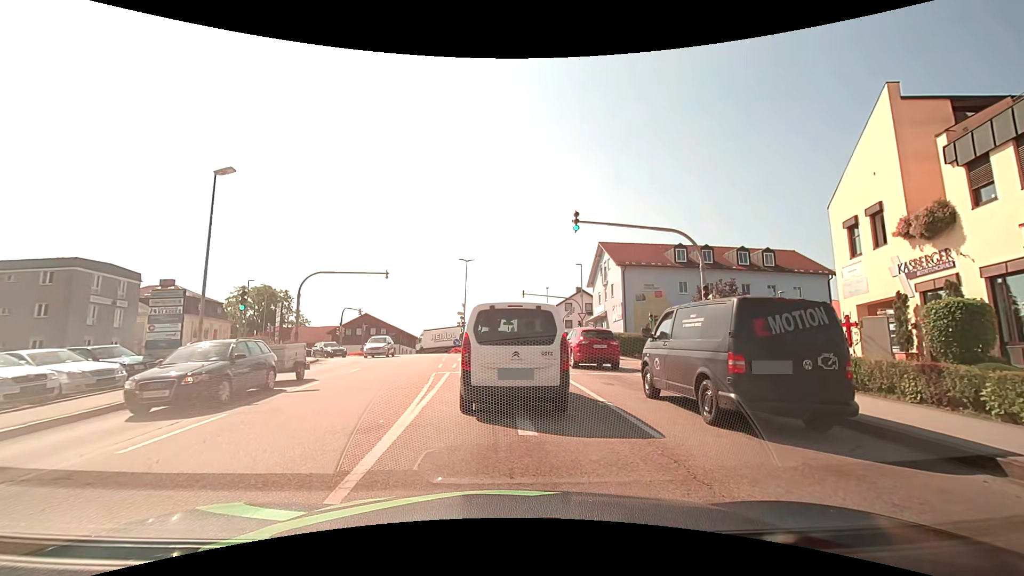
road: tertiary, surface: asphalt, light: Day
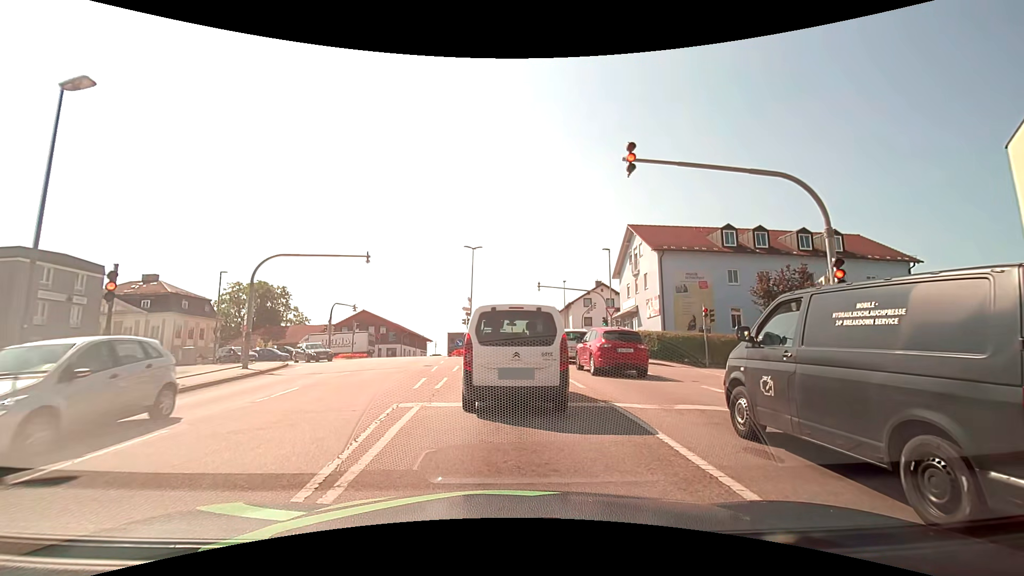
(0.0, +7.8) m; -1°
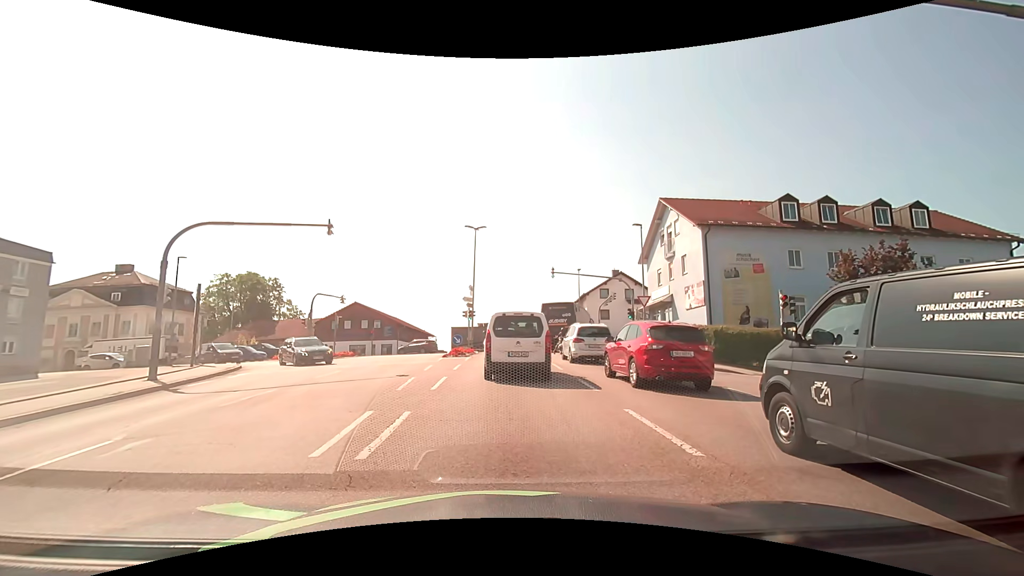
(0.0, +6.7) m; +2°
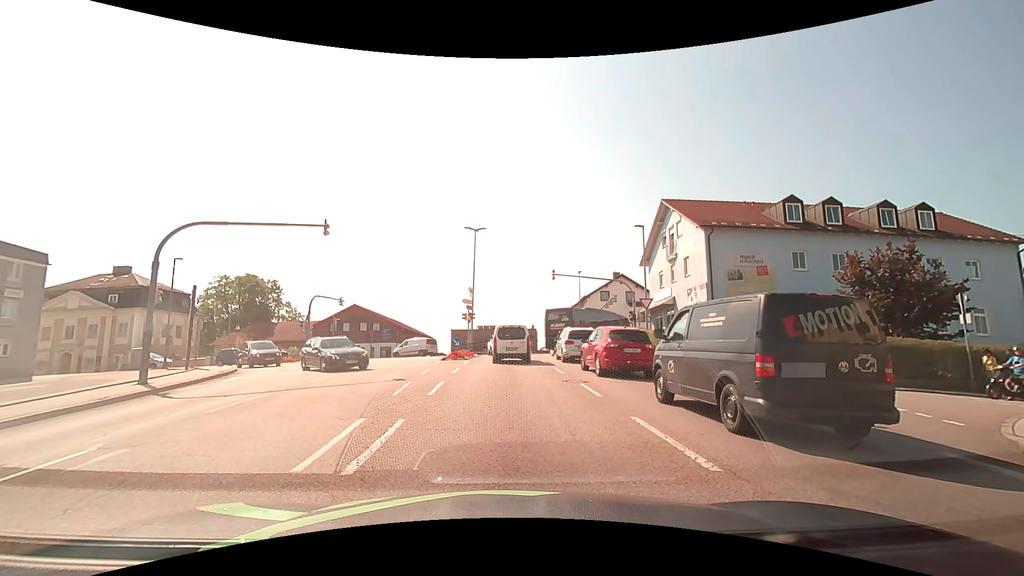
(0.0, +0.5) m; 0°
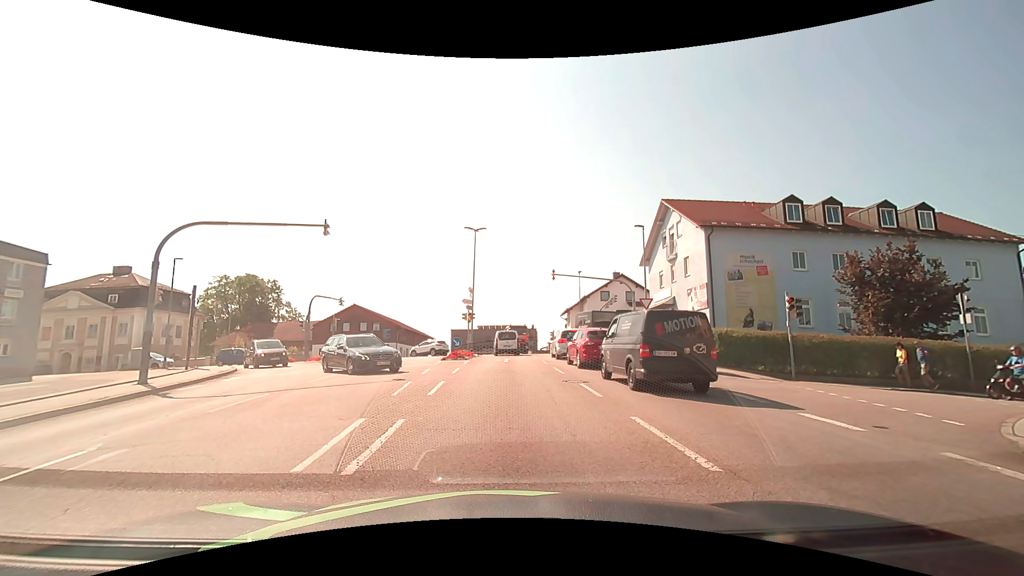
(0.0, 0.0) m; 0°
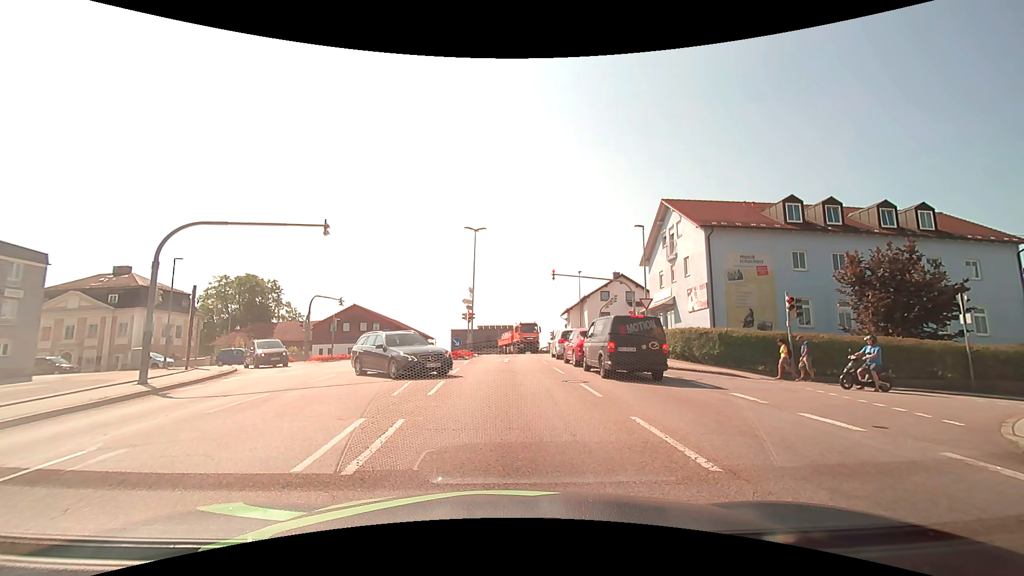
(0.0, 0.0) m; 0°
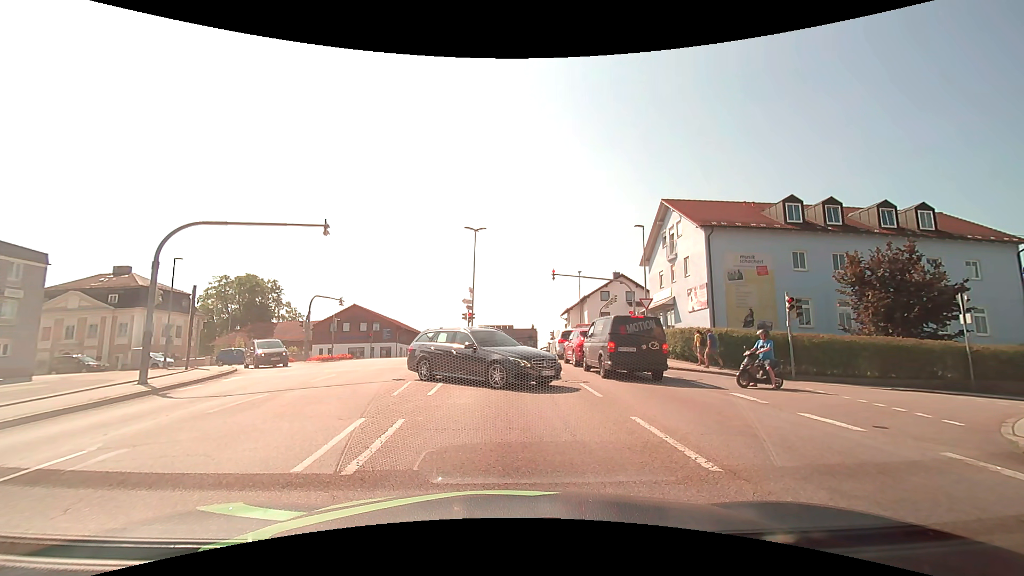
(0.0, 0.0) m; 0°
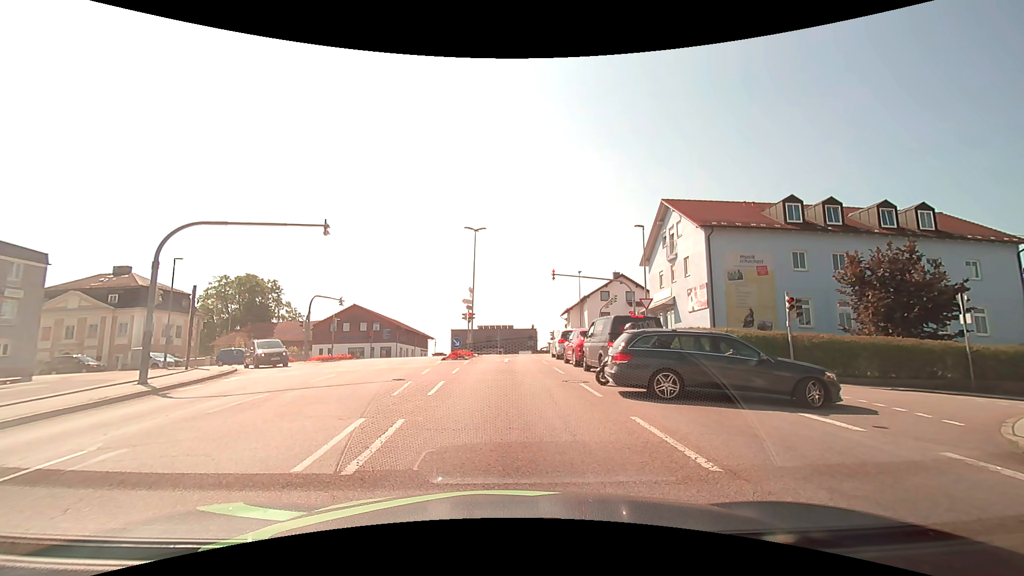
(0.0, 0.0) m; 0°
(0, +10) (-1, +20) (-2, +30) (-2, +40) (-5, +49) (-13, +55) (-22, +57) (-32, +57) (-42, +56) (-52, +56) m
